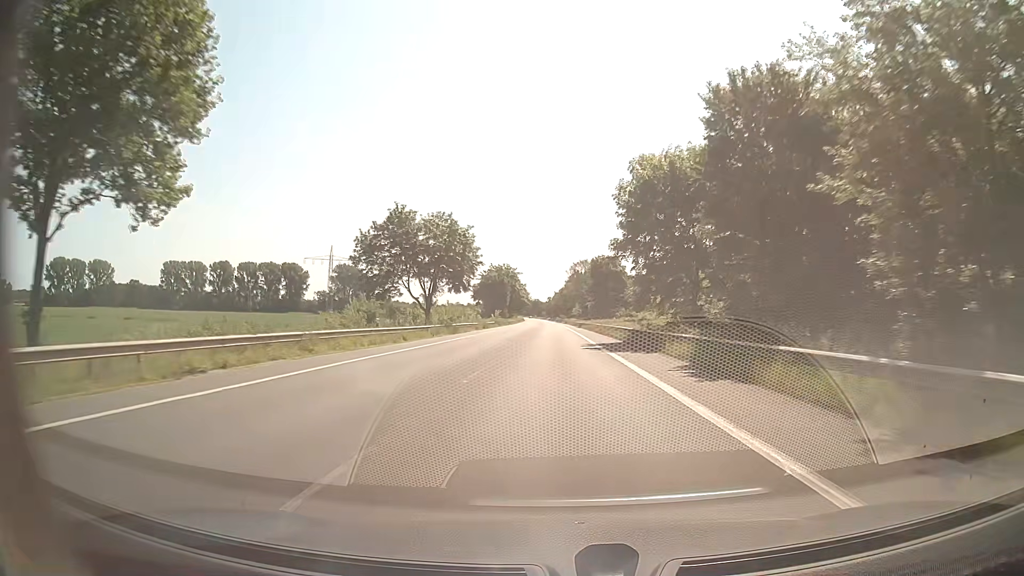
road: secondary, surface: asphalt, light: Day
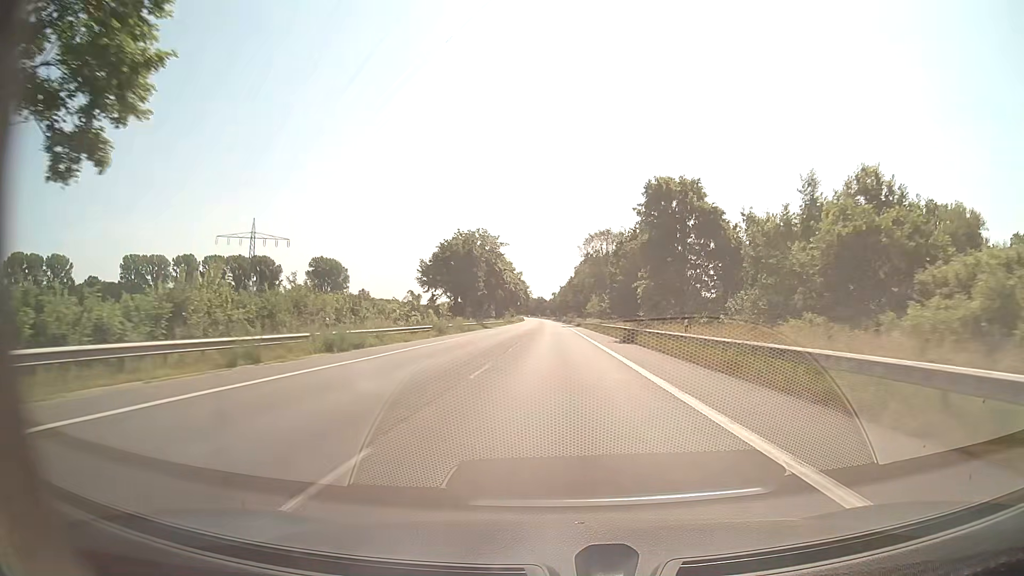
(-0.3, +59.2) m; 0°
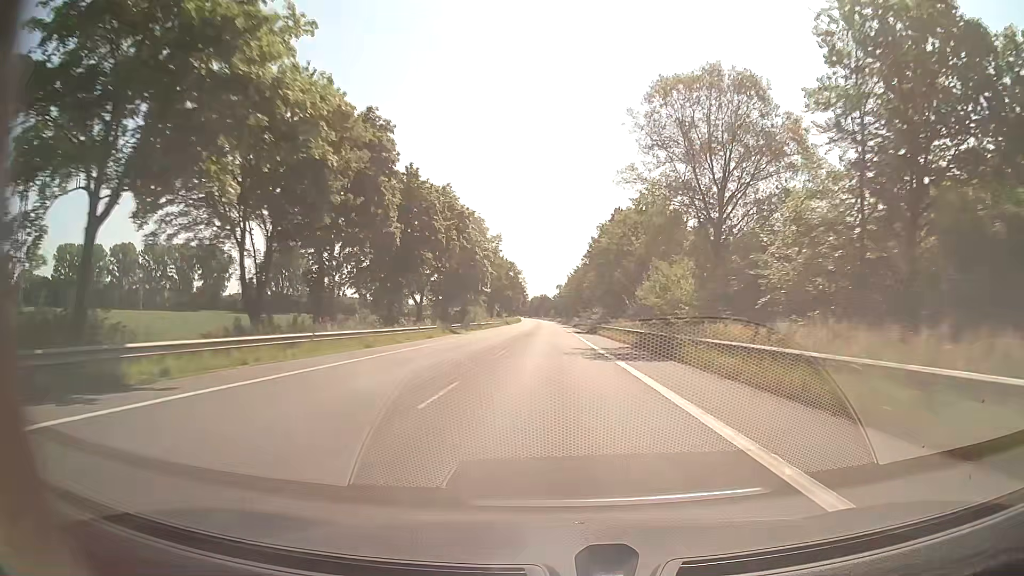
(-0.3, +76.7) m; -1°
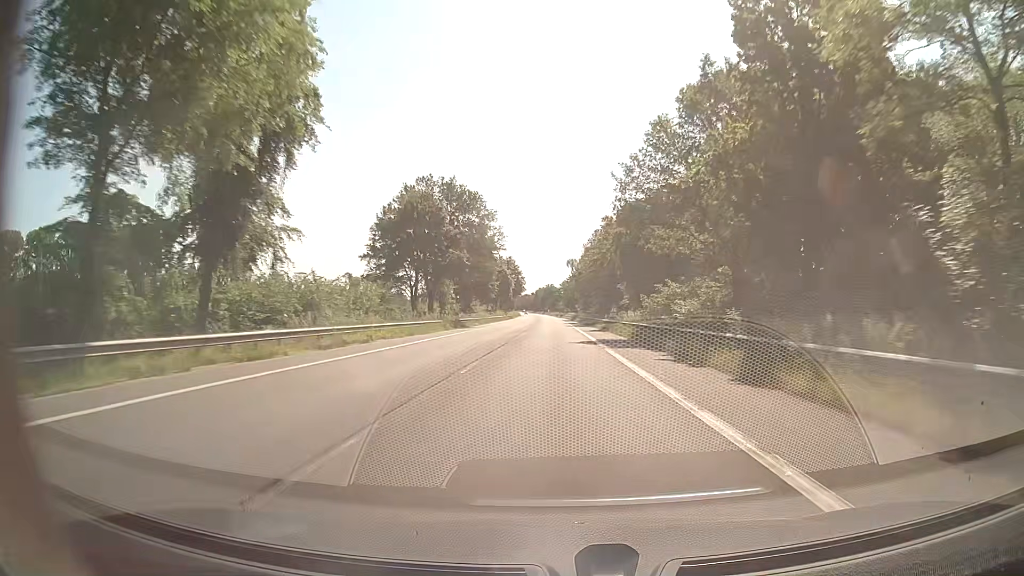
(-0.4, +78.8) m; 0°
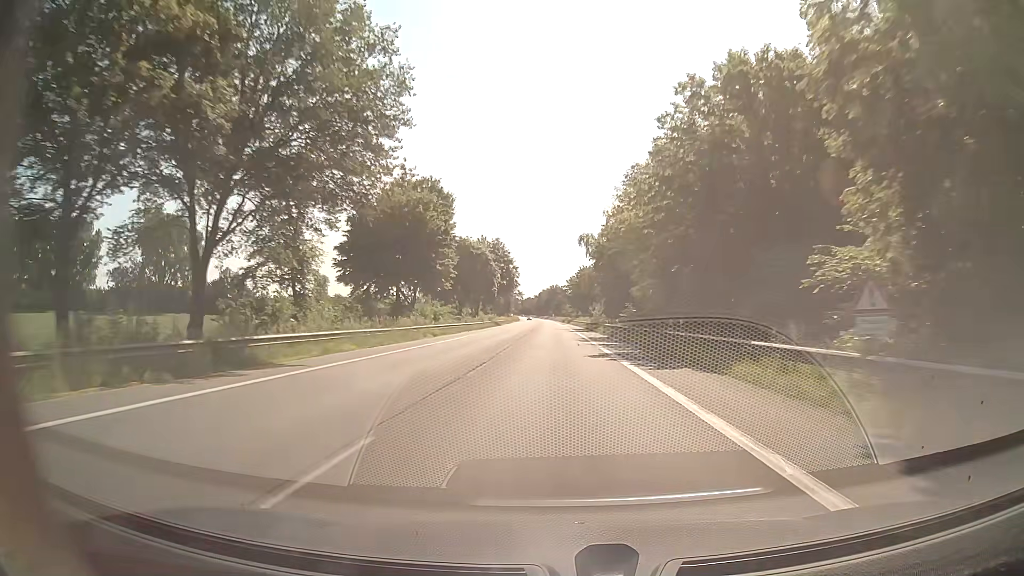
(-0.4, +47.5) m; -1°
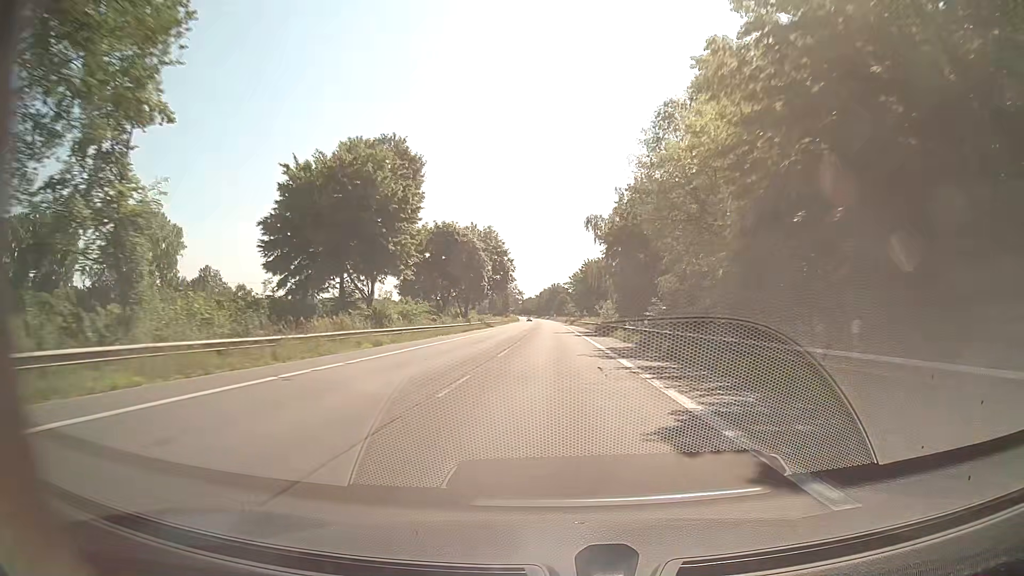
(+0.1, +15.8) m; 0°
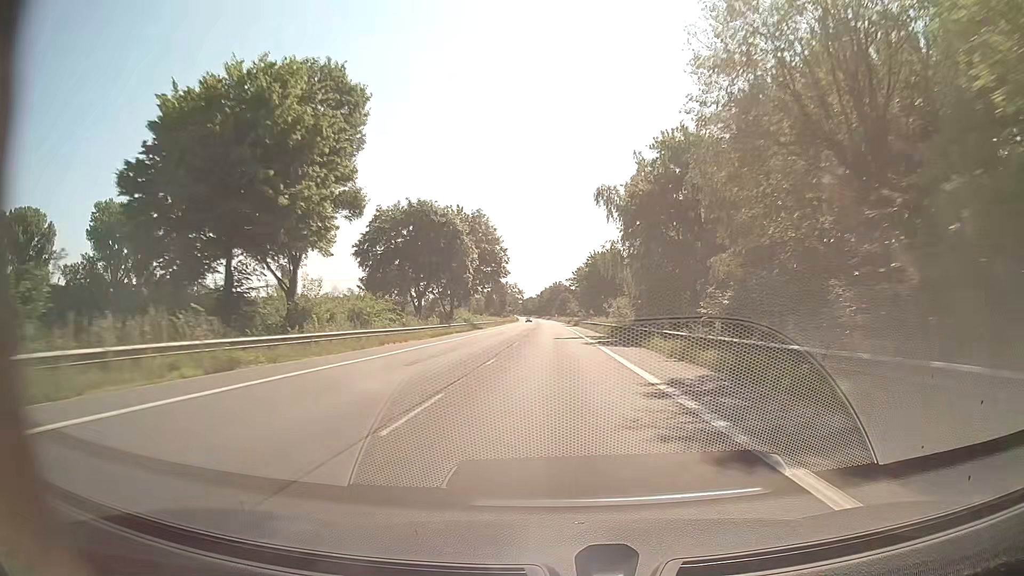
(-0.1, +15.8) m; 0°
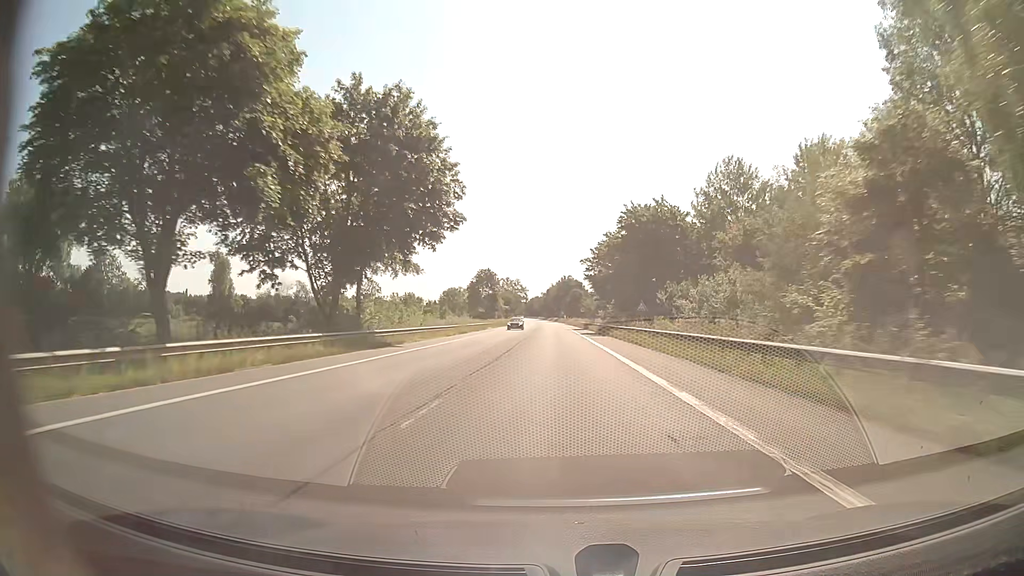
(-0.4, +47.3) m; -1°
(0, +10) (0, +20) (0, +30) (0, +40) (0, +50) (0, +60) (0, +70) (0, +80) (0, +90) (0, +100) m
